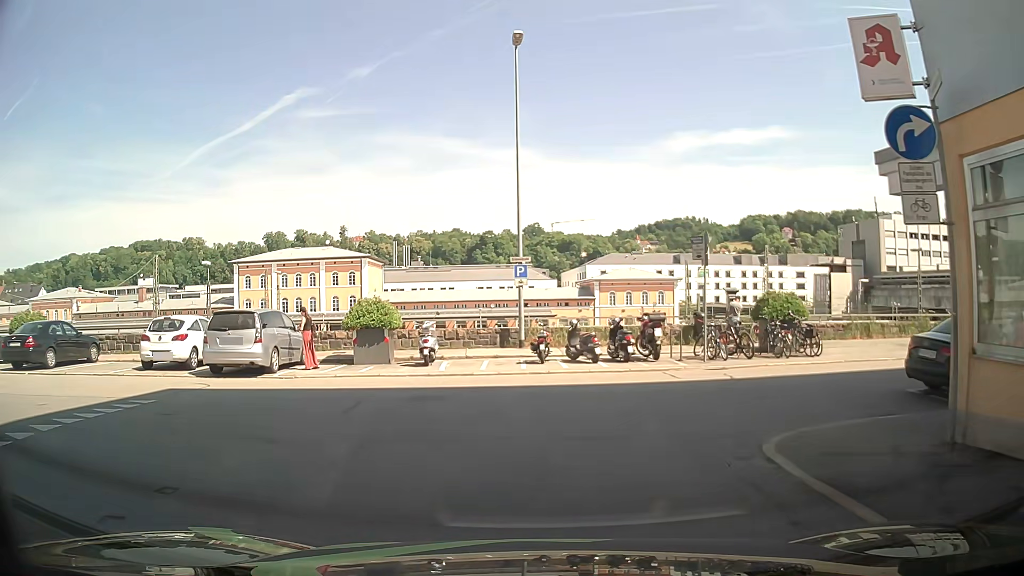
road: residential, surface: asphalt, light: Day
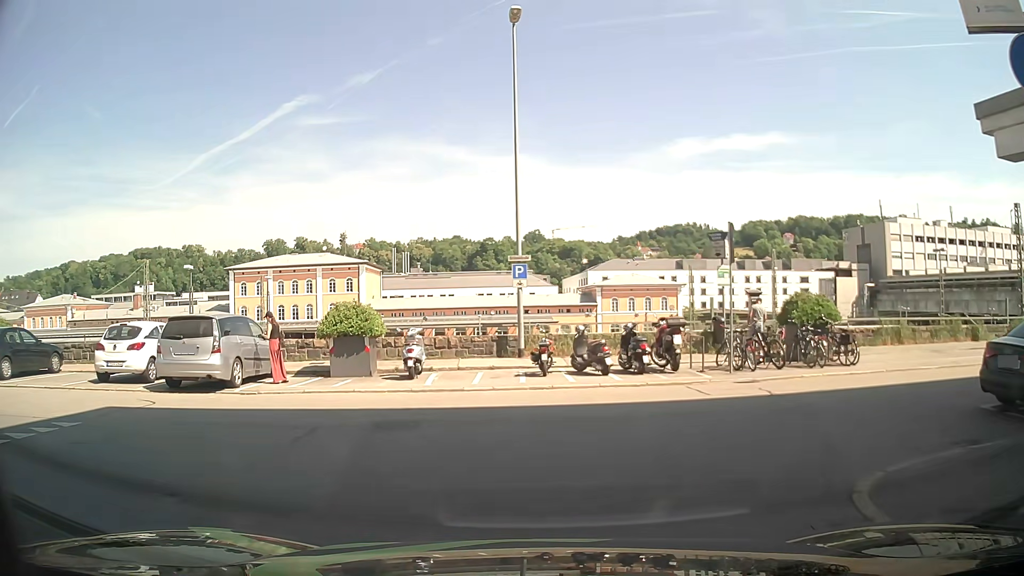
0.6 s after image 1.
(0.0, +2.2) m; -1°
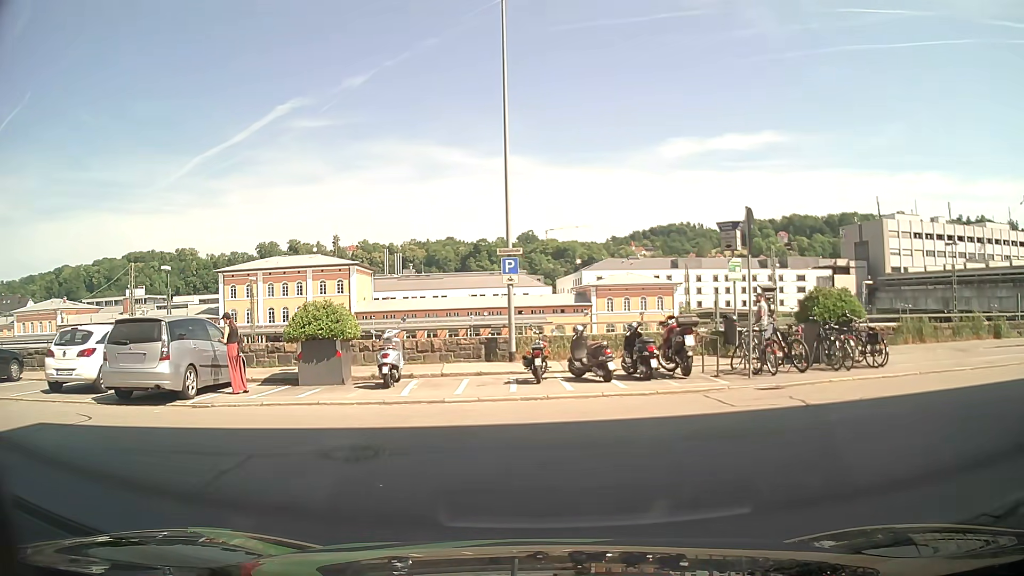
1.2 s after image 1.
(0.0, +1.8) m; 0°
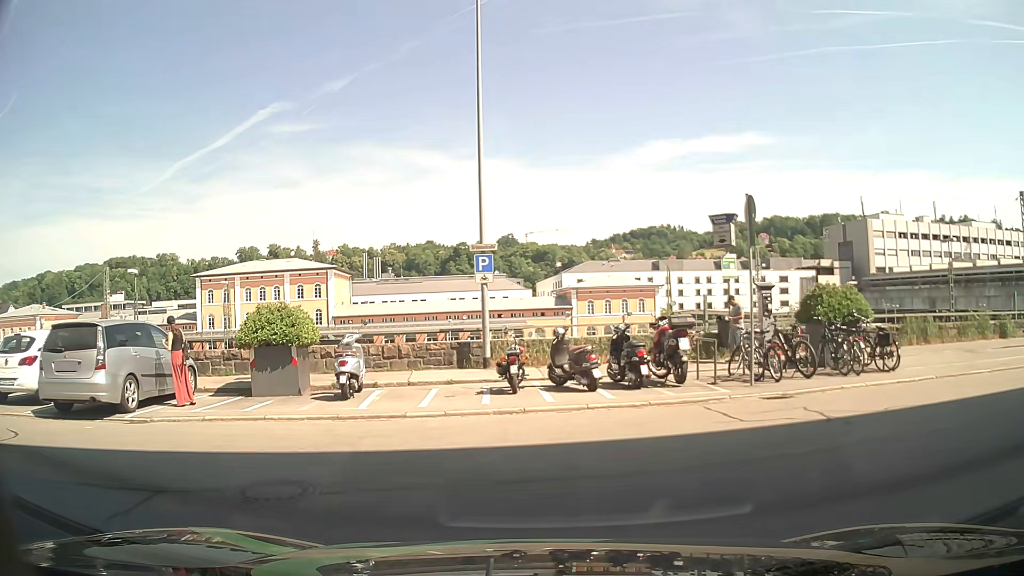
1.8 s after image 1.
(0.0, +1.5) m; +1°
